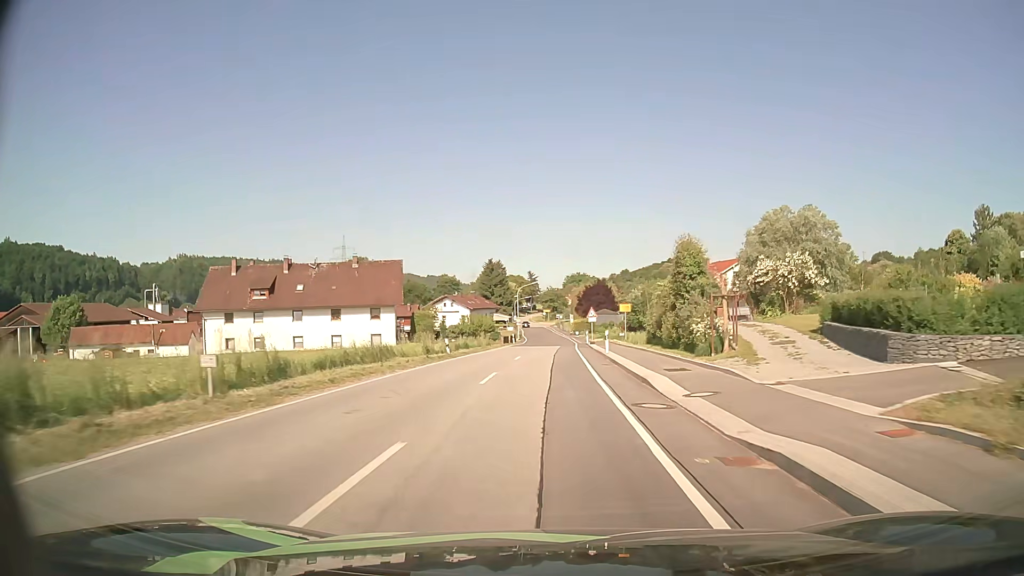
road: secondary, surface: asphalt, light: Day
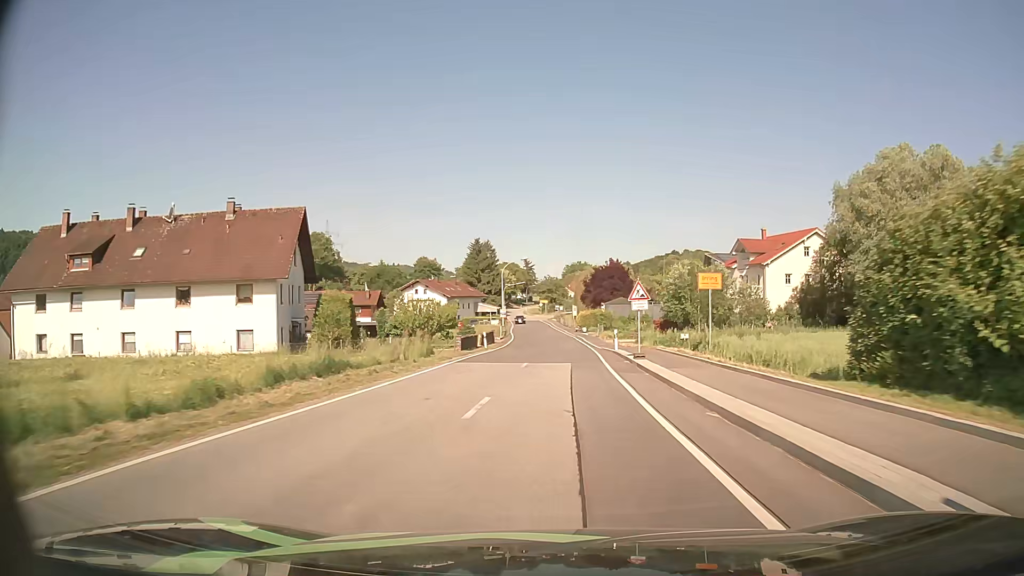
(+0.2, +30.1) m; 0°
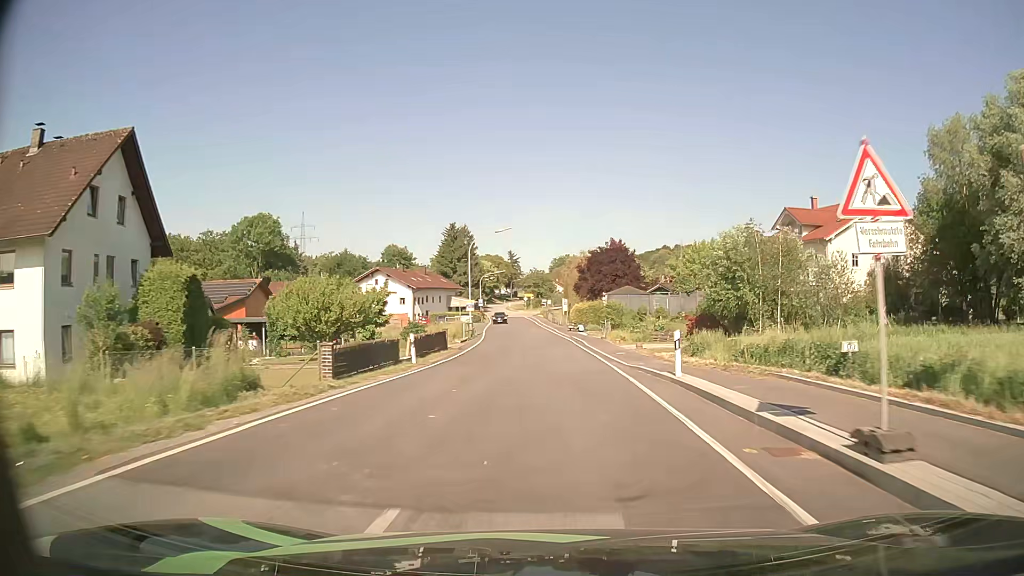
(+0.2, +19.7) m; +1°
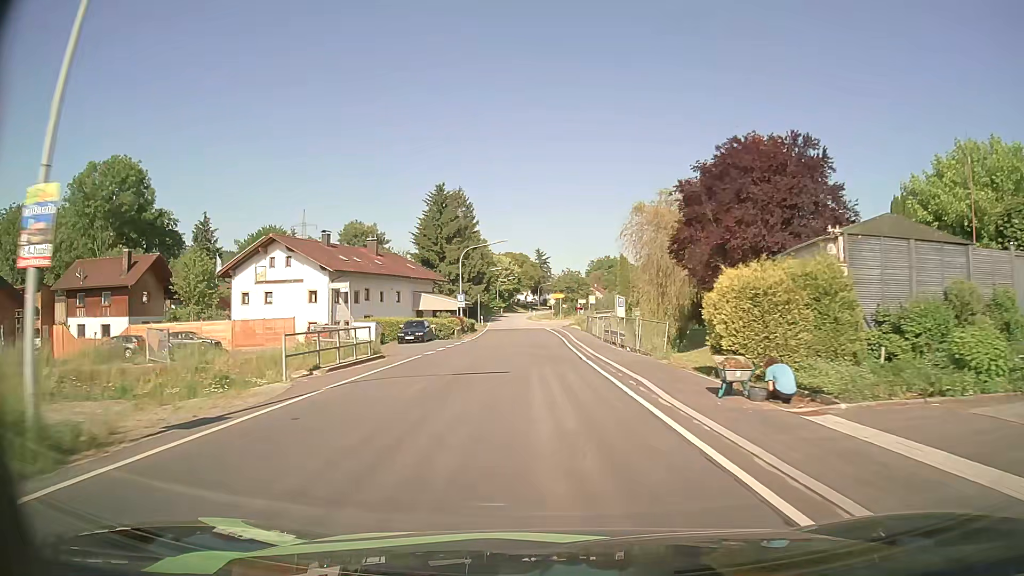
(-0.4, +47.9) m; -3°
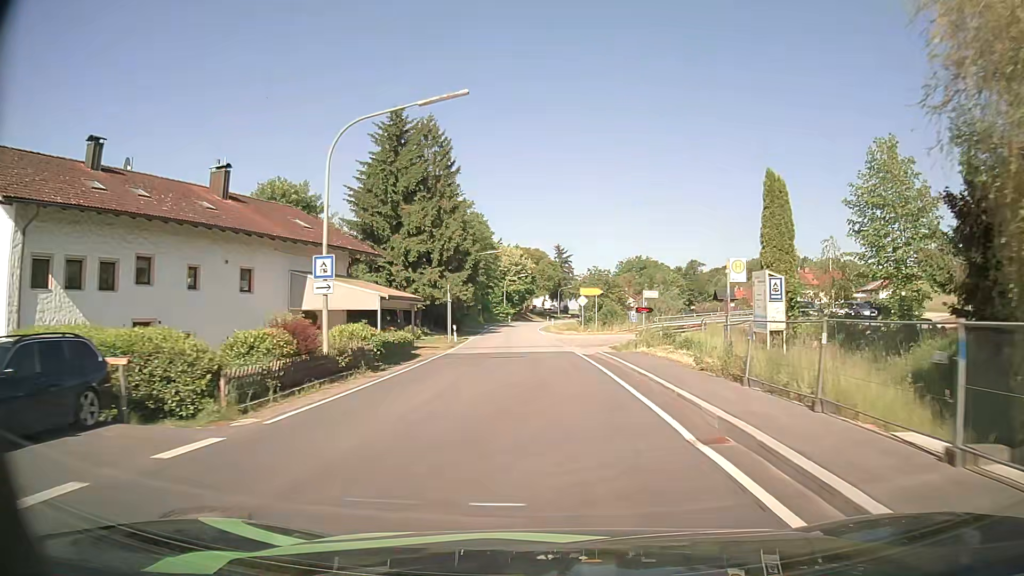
(-0.7, +35.6) m; -2°
